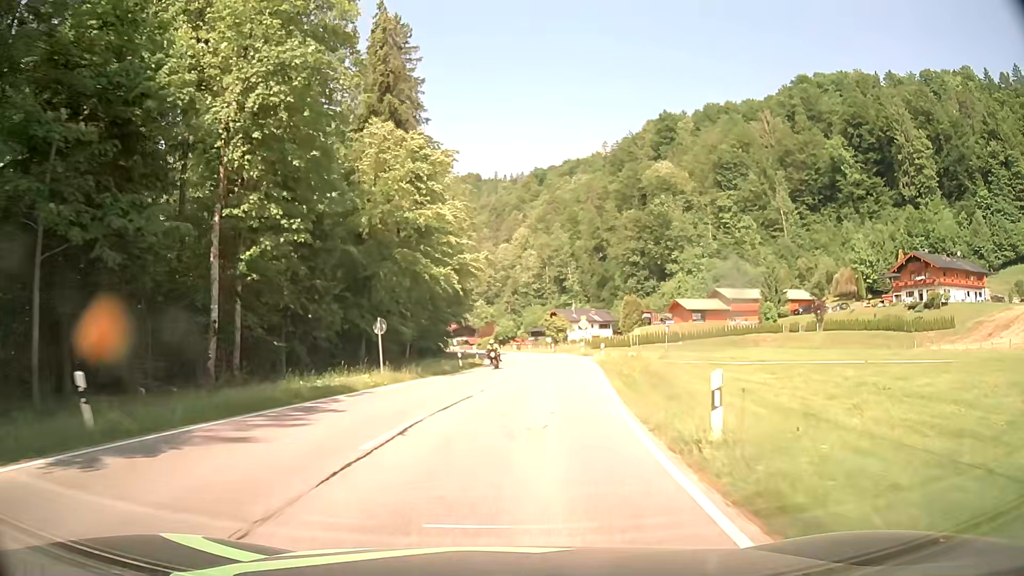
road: primary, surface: asphalt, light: Day
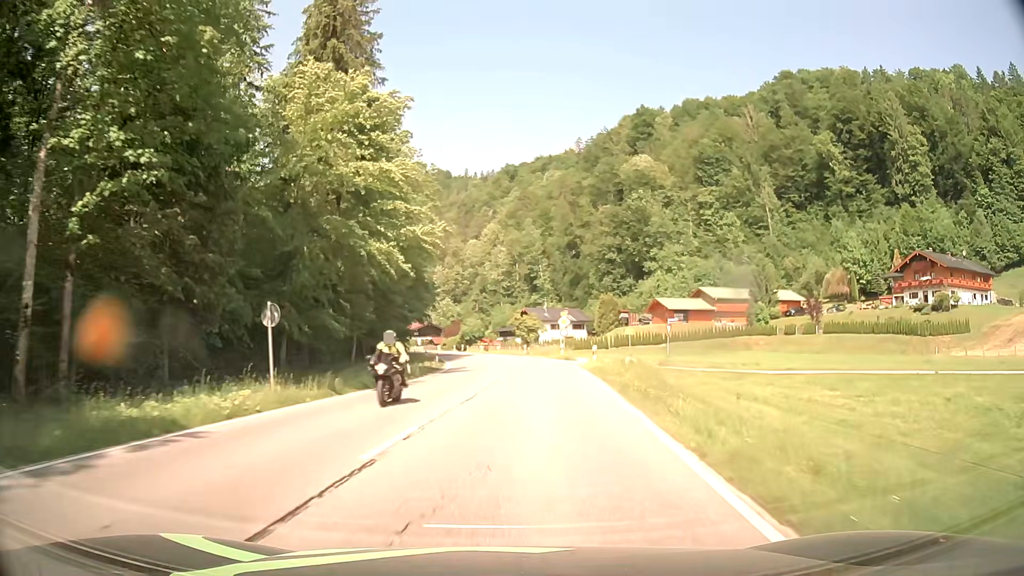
(+0.1, +9.5) m; +2°
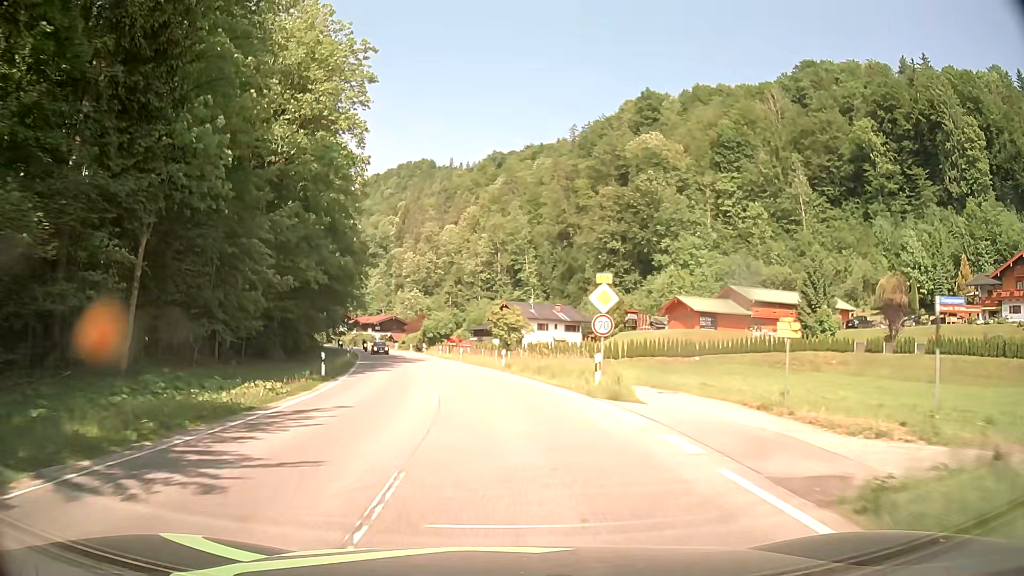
(+1.0, +28.5) m; +2°
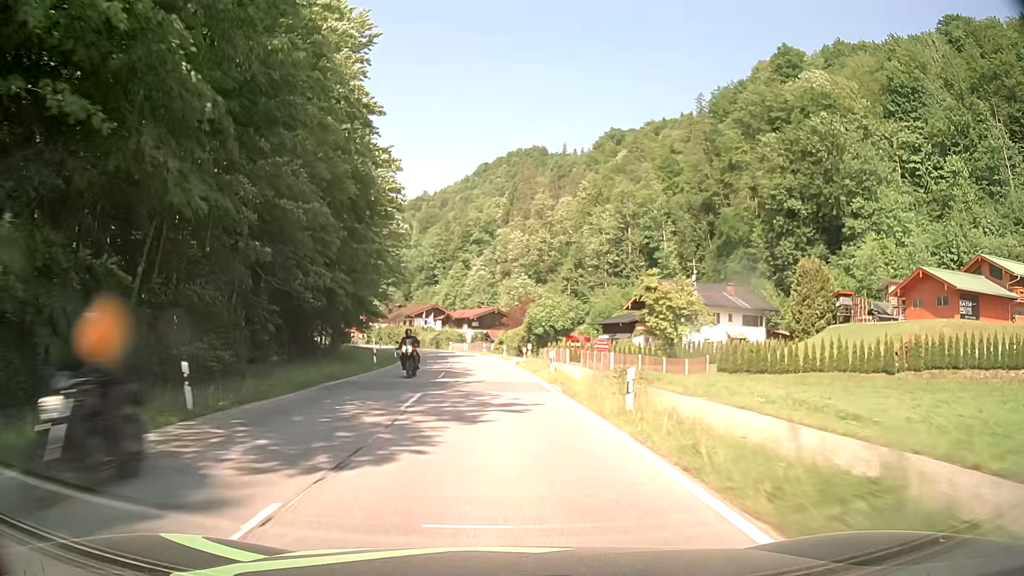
(-3.0, +37.8) m; -10°
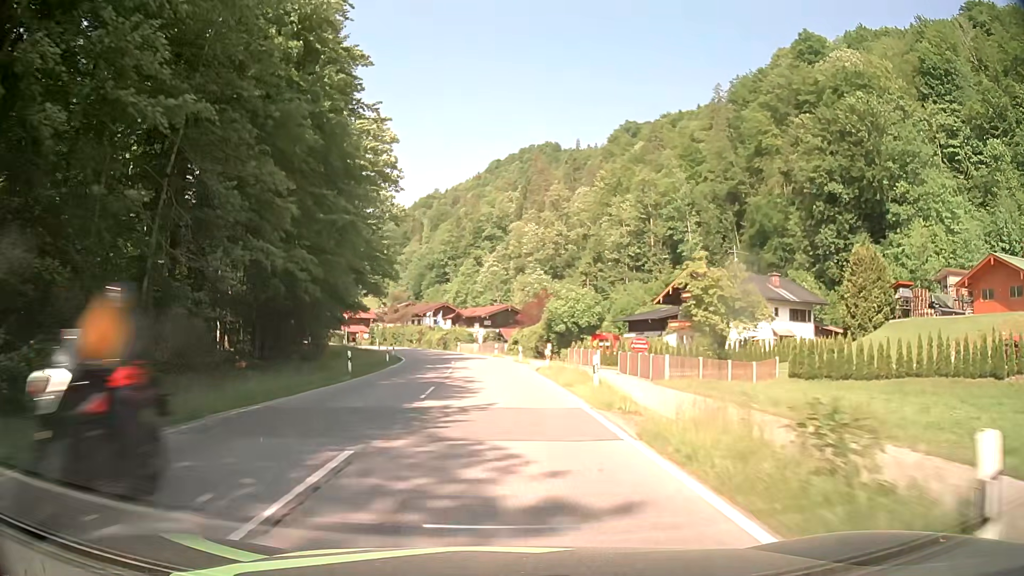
(-0.1, +9.2) m; -1°
(0, +10) (0, +20) (-1, +30) (-1, +40) (-2, +50) (-4, +60) (-7, +69) (-10, +79) (-14, +88) (-18, +97) m
